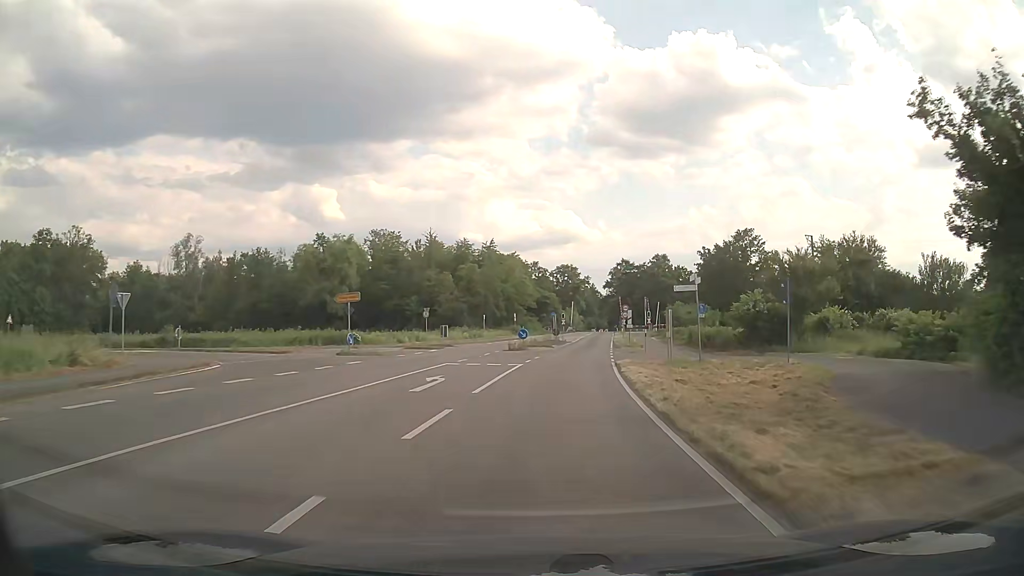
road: secondary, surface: asphalt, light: Day
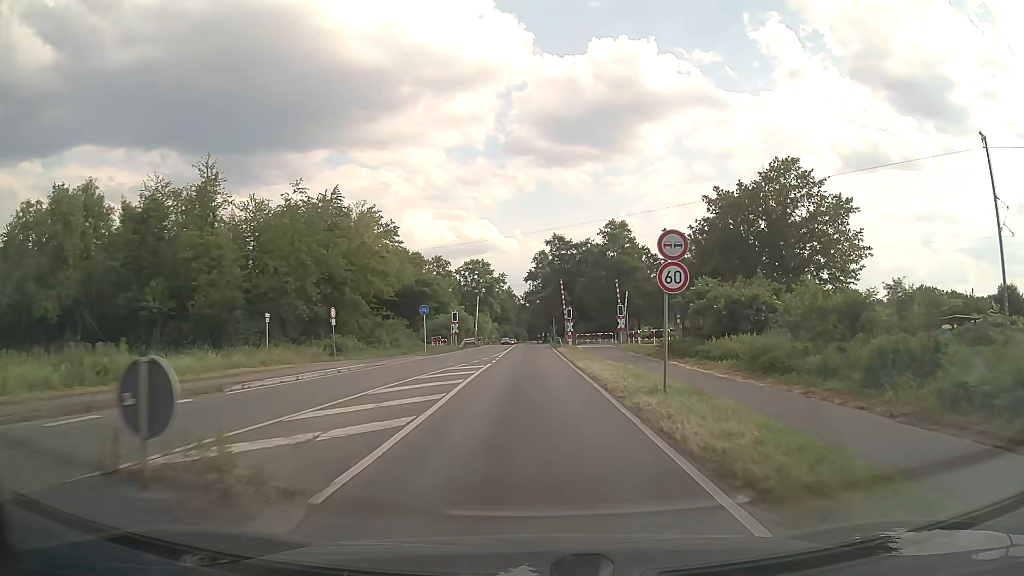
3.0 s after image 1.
(+3.9, +47.9) m; +7°
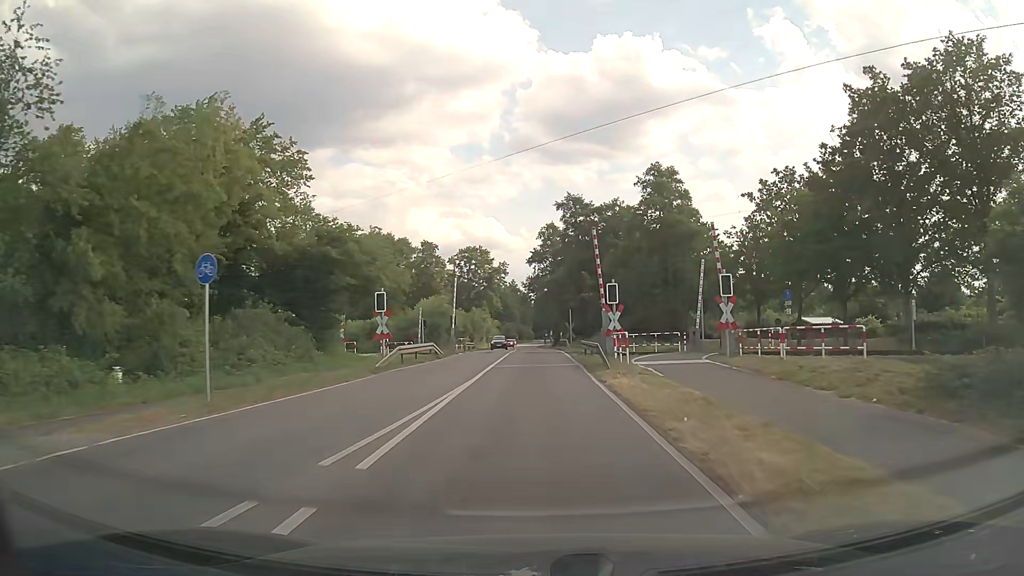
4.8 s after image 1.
(0.0, +27.4) m; -1°
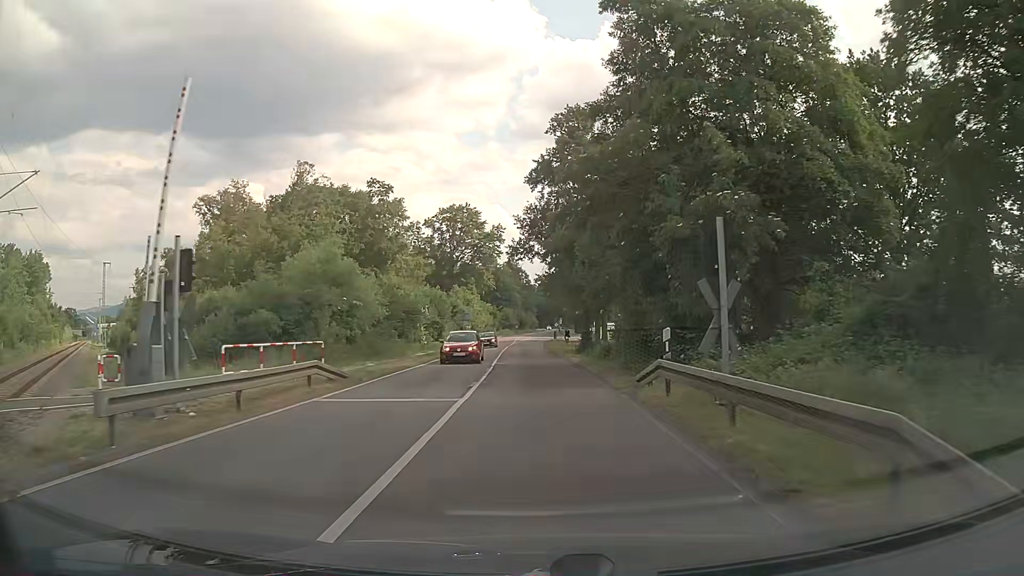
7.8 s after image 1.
(-0.1, +43.5) m; 0°
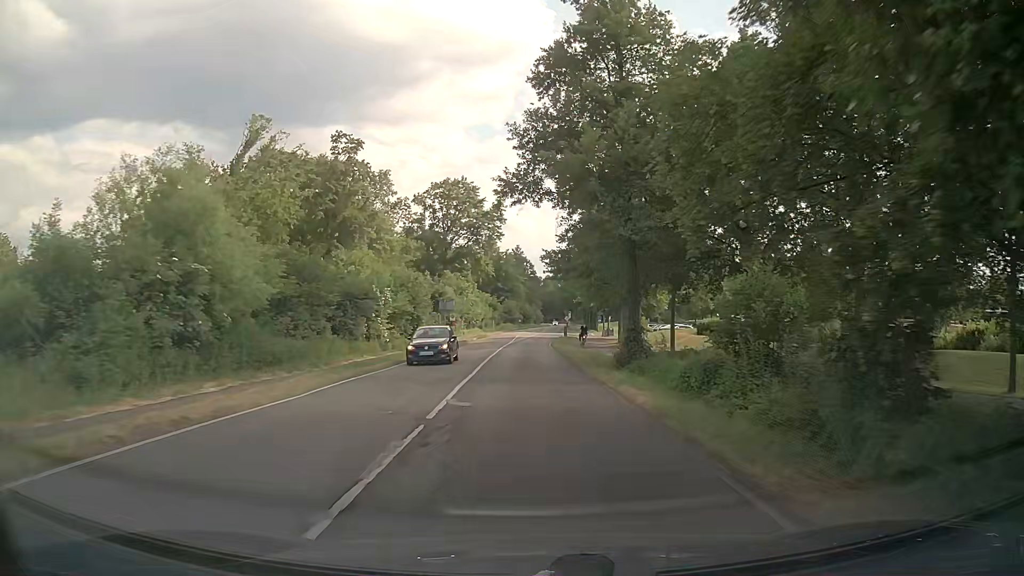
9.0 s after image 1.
(0.0, +17.5) m; 0°
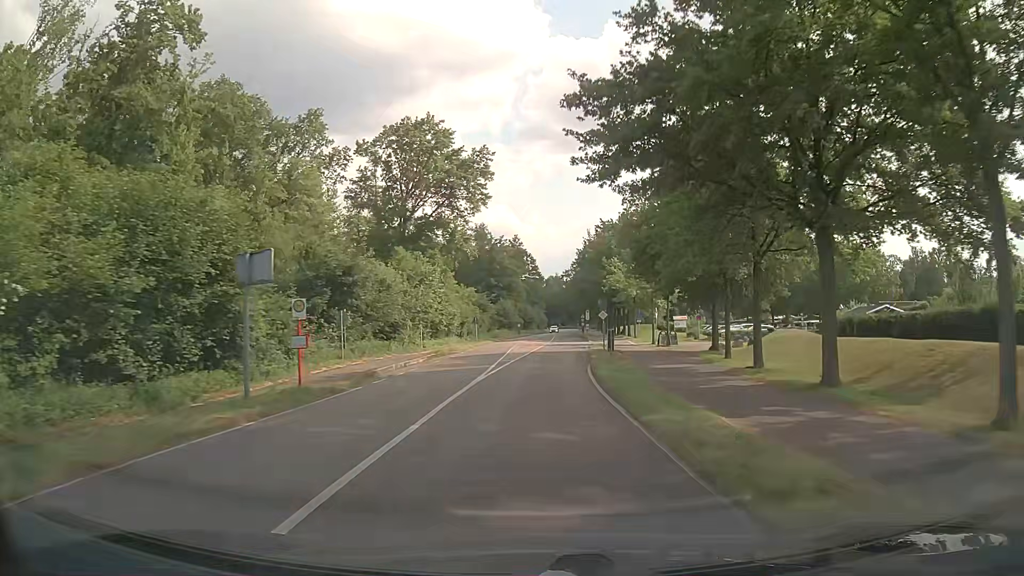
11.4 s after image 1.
(-0.2, +36.5) m; -1°
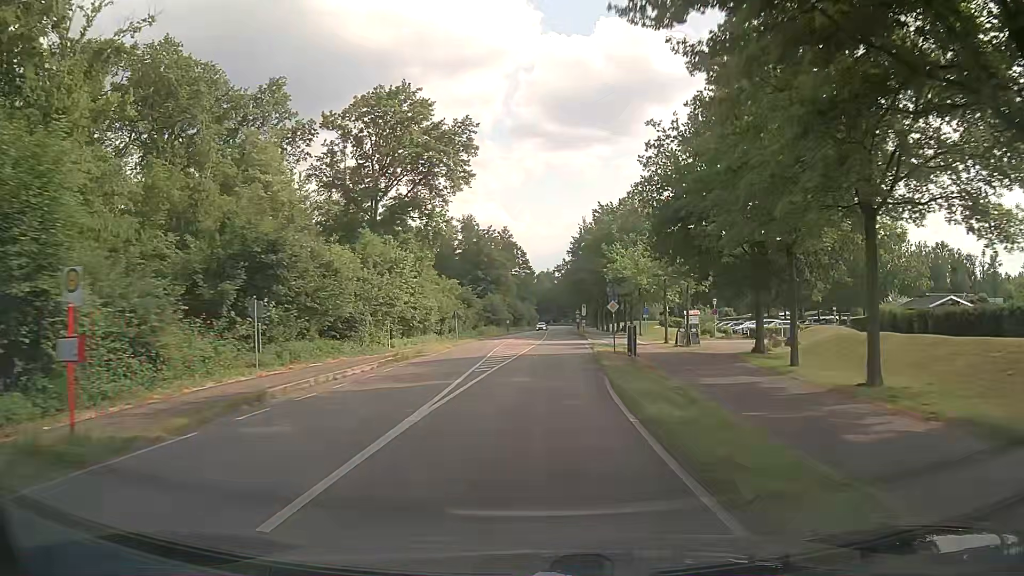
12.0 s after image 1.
(+0.2, +9.4) m; +1°
